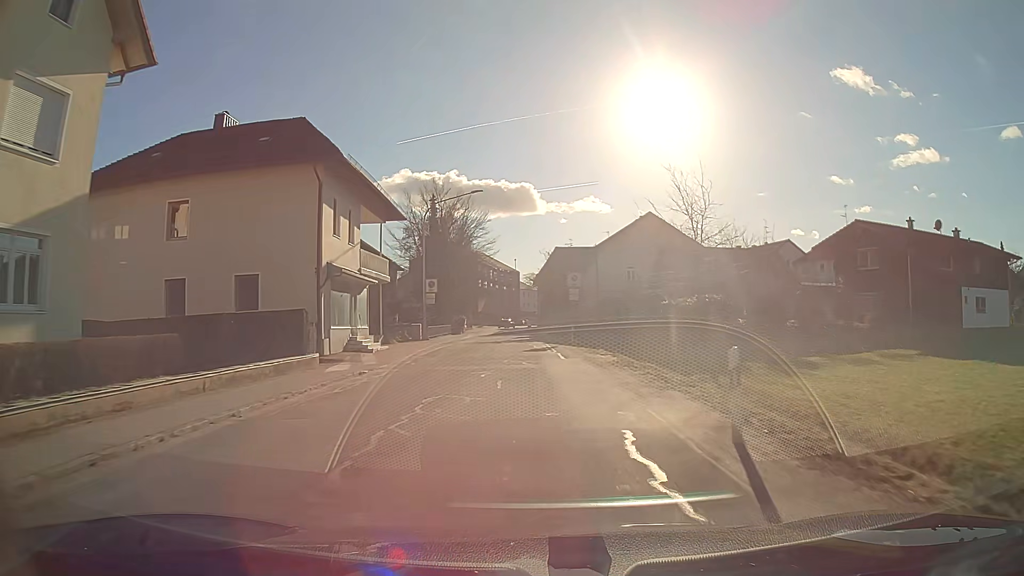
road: tertiary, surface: asphalt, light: Day
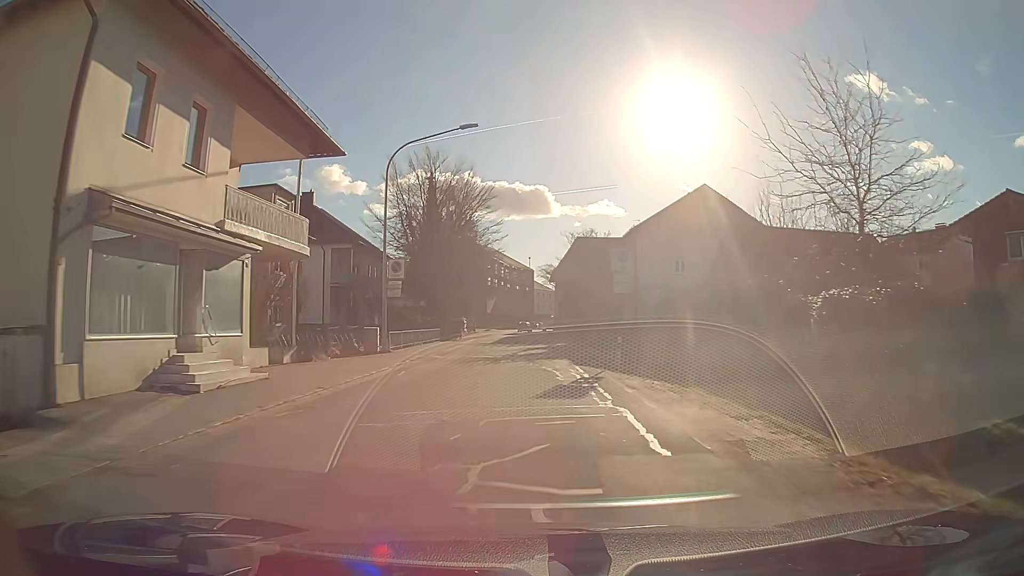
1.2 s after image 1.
(-0.2, +15.4) m; -1°
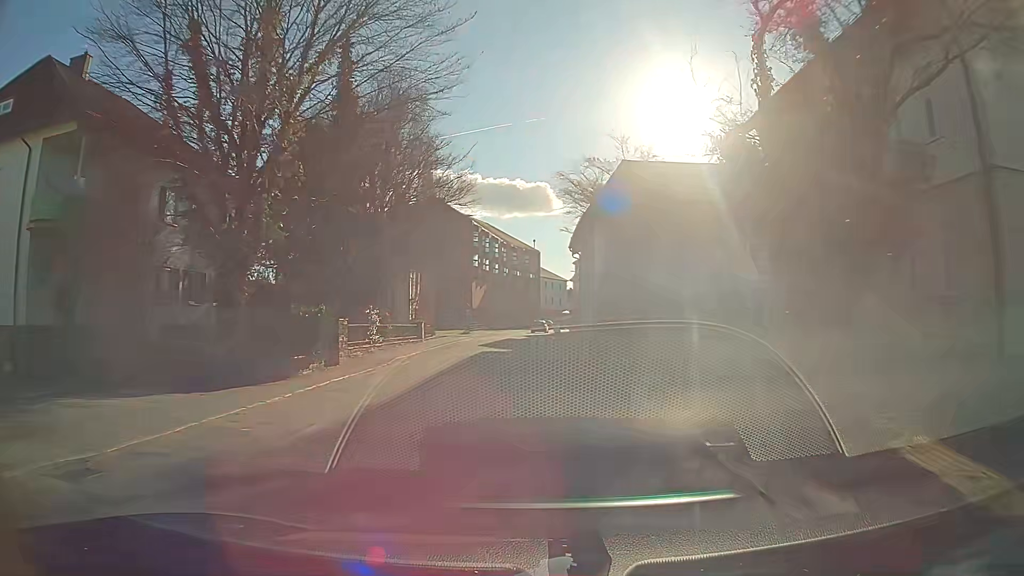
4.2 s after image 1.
(-0.2, +38.2) m; 0°
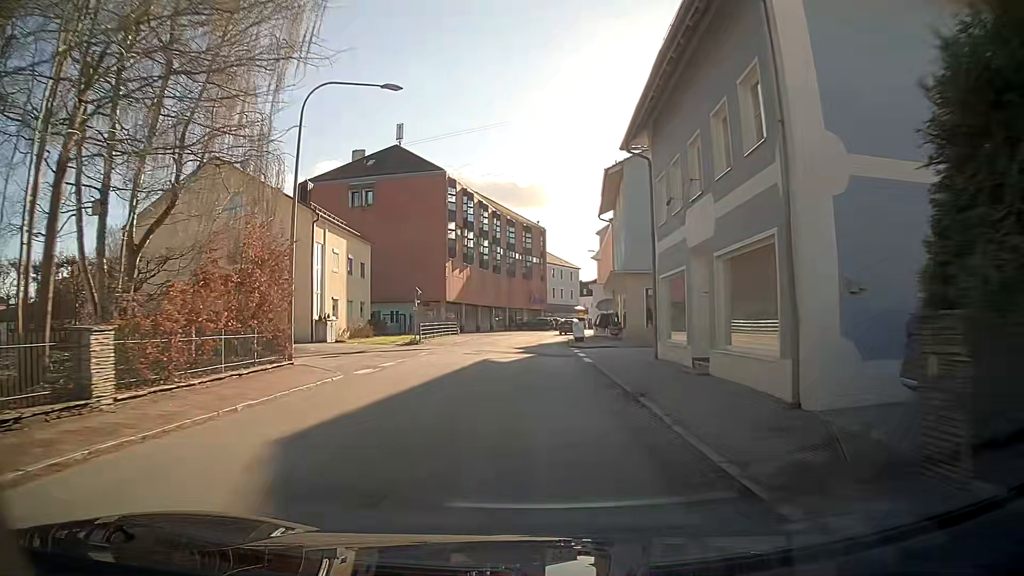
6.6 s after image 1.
(-0.1, +28.0) m; 0°
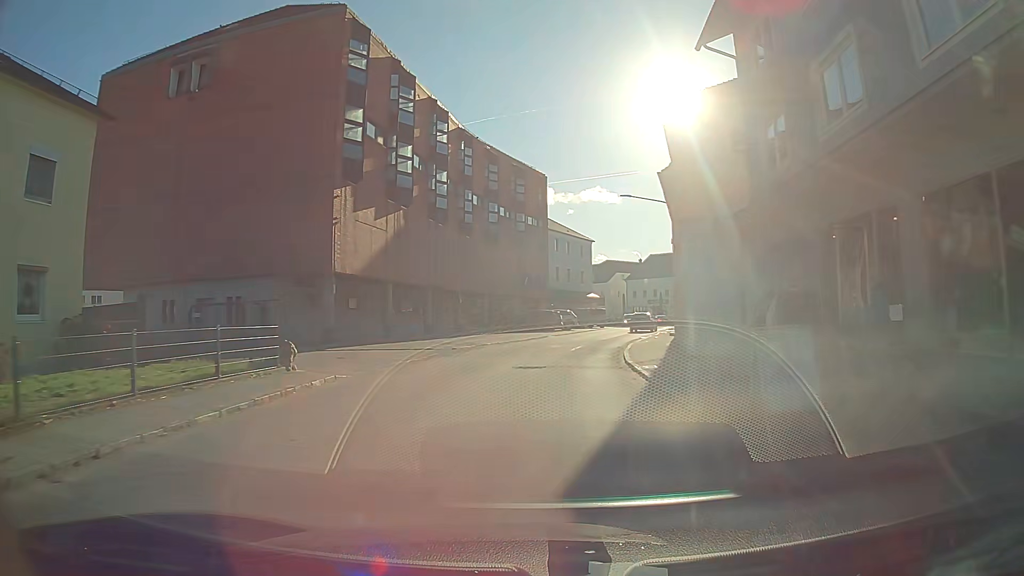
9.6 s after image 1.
(+0.1, +31.7) m; +1°
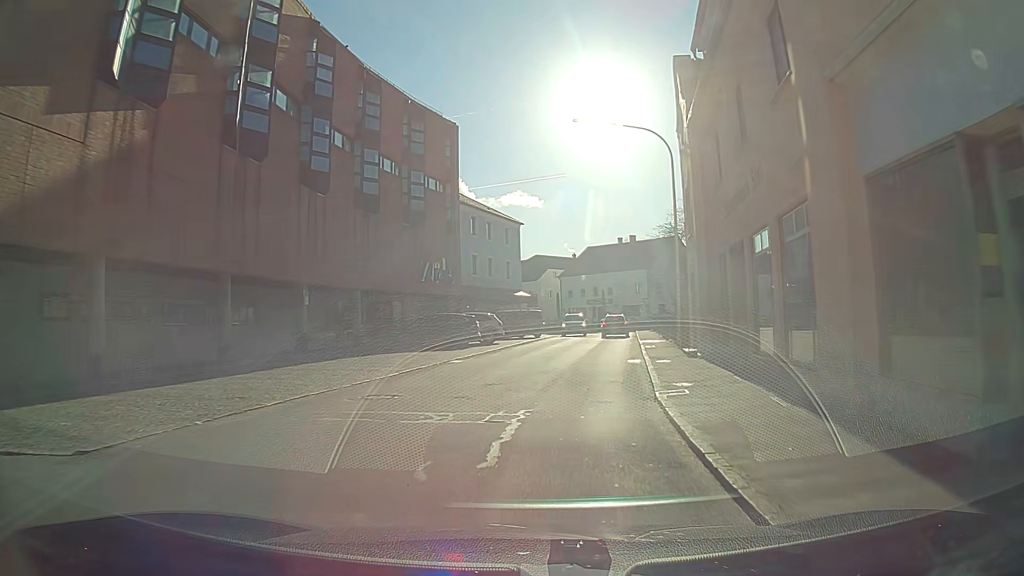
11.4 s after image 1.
(+1.1, +18.3) m; +7°
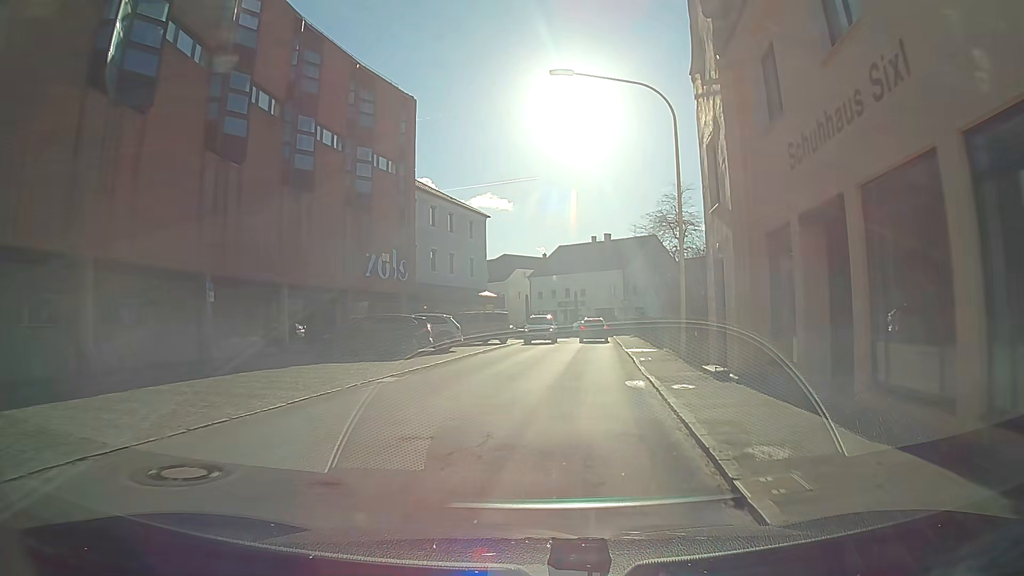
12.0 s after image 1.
(+0.1, +5.8) m; +3°
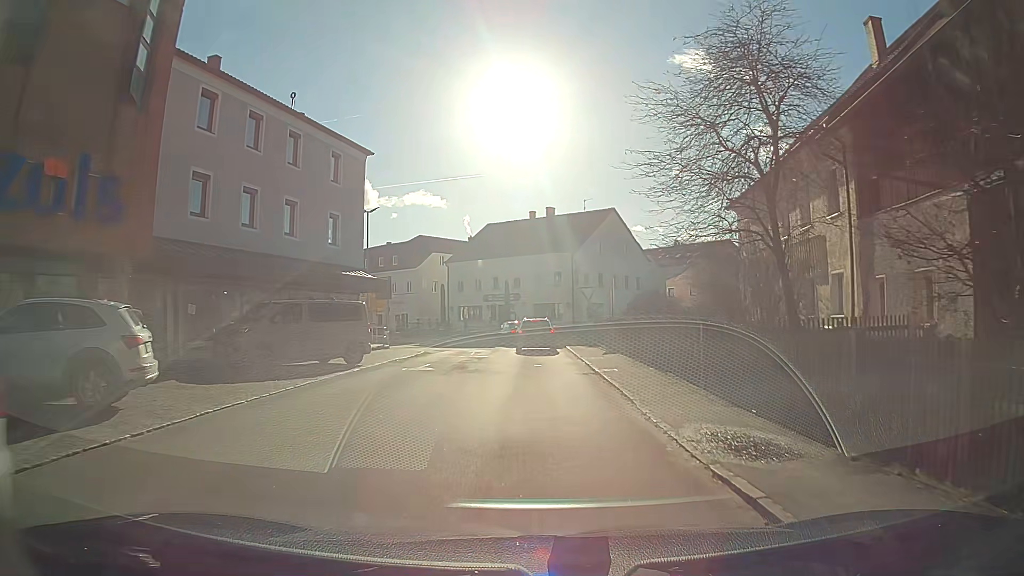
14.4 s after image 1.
(+0.7, +20.8) m; +4°
(0, +10) (0, +20) (0, +30) (+1, +40) (+4, +49) (+11, +57) (+18, +64) (+25, +71) (+33, +77) (+40, +84) m
